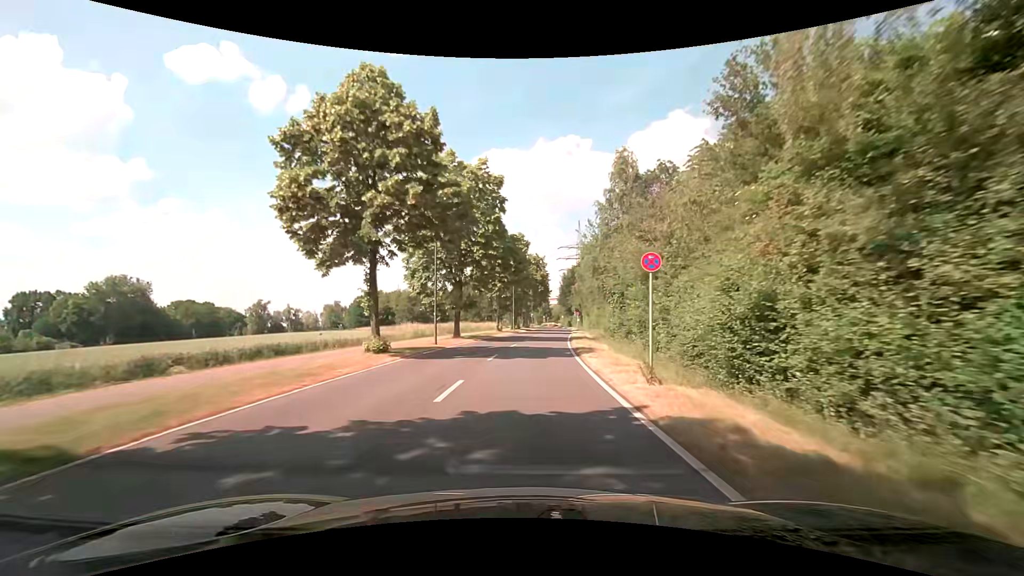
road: secondary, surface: asphalt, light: Day
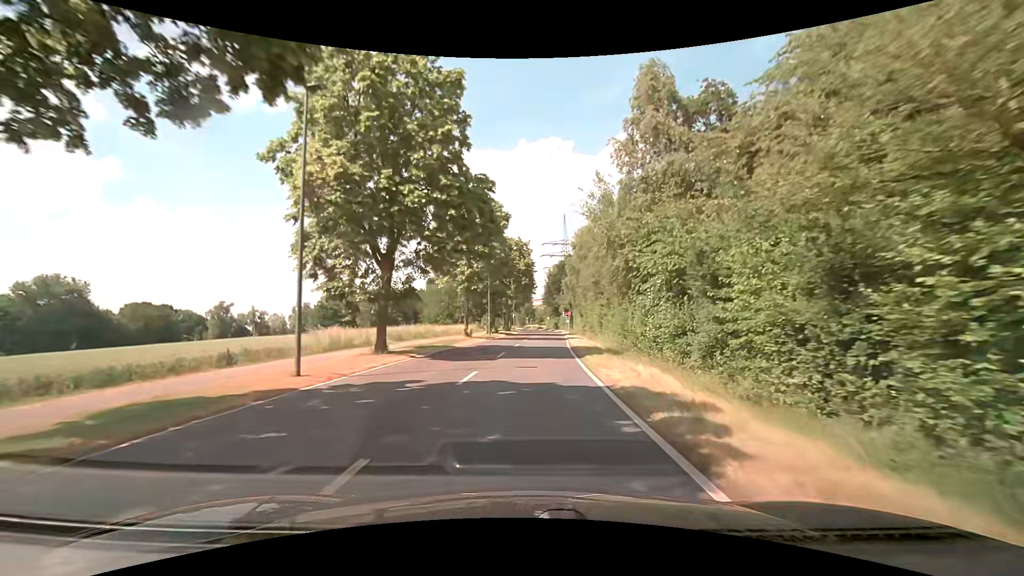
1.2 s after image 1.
(+0.1, +15.1) m; +1°
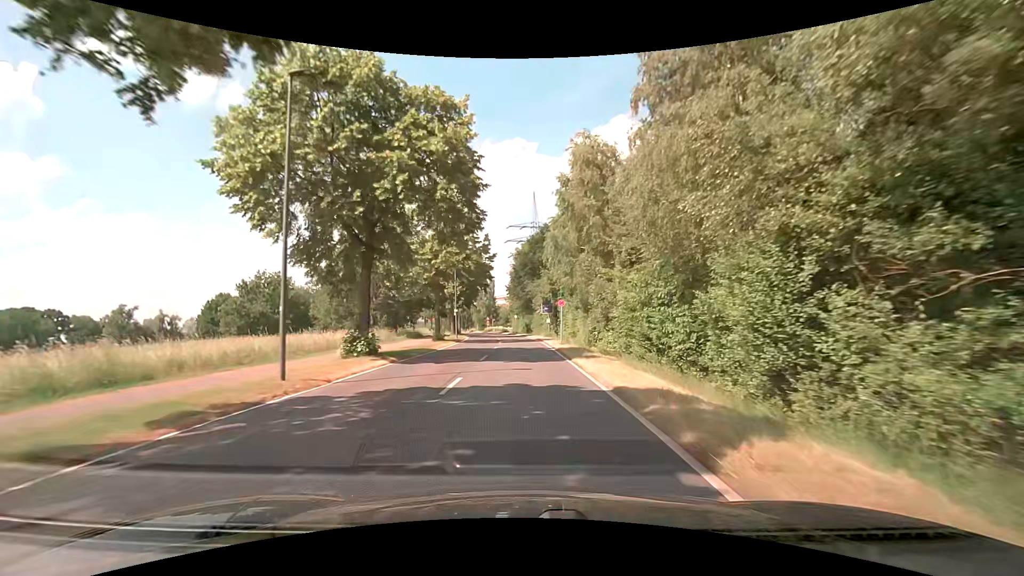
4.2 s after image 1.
(+1.4, +36.4) m; +4°
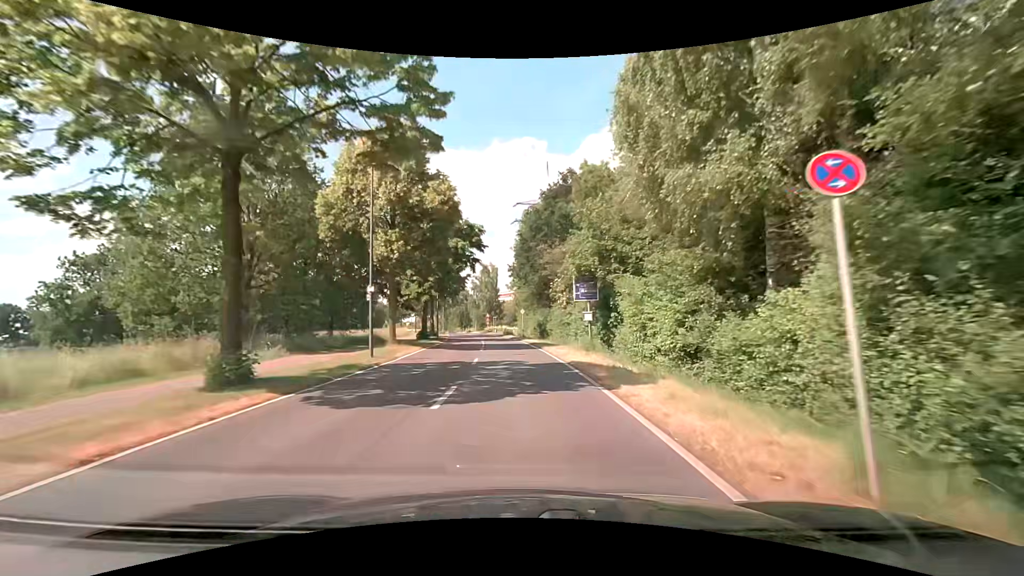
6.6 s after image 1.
(0.0, +28.2) m; -1°
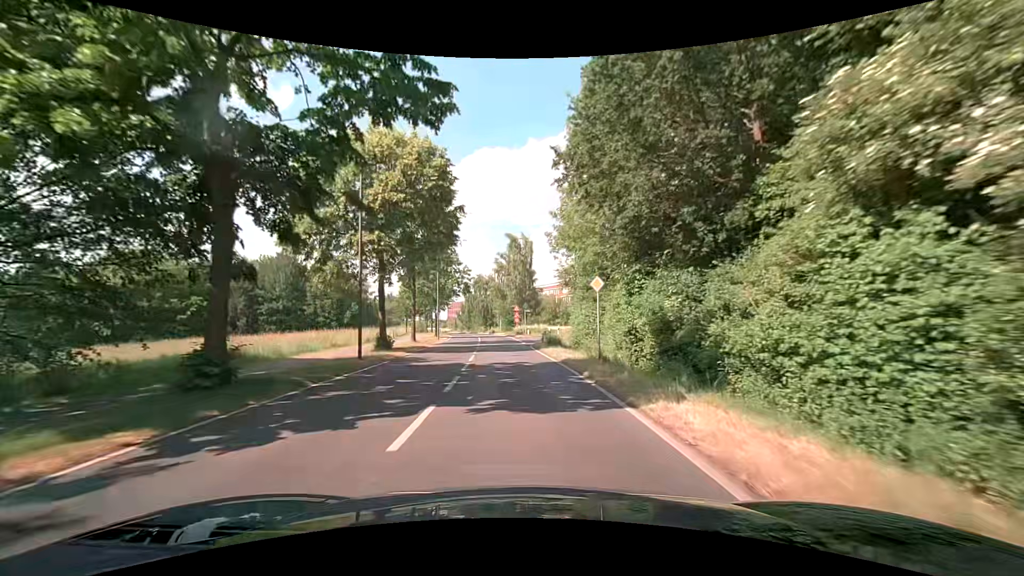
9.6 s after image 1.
(-1.2, +33.7) m; -4°
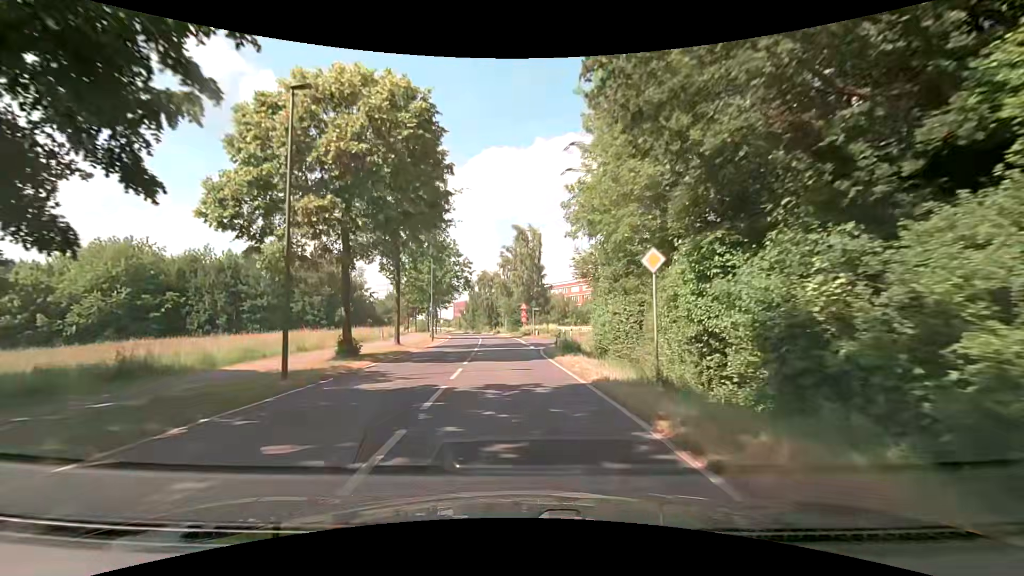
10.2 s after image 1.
(0.0, +6.6) m; -1°
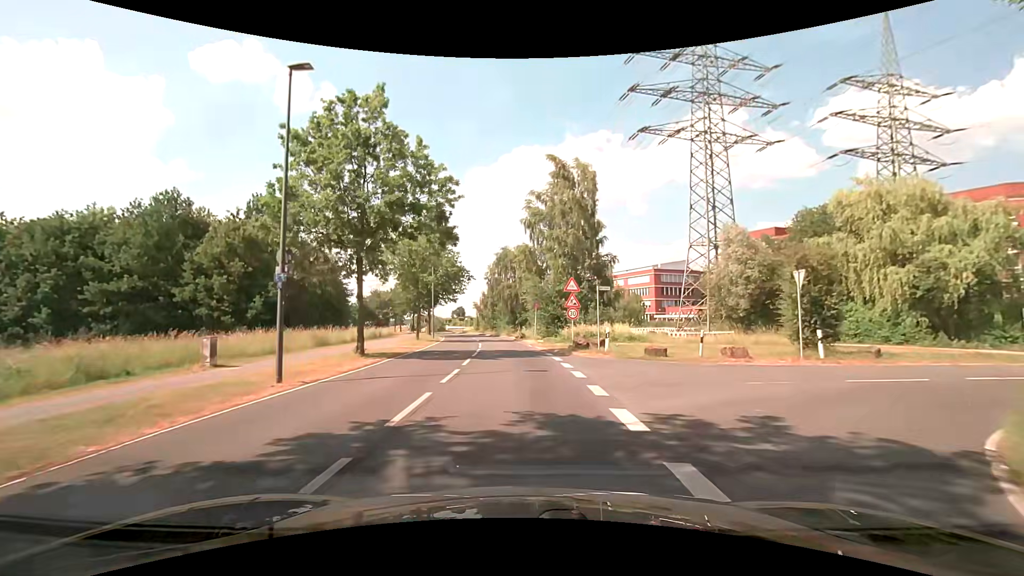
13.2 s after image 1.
(-0.6, +28.2) m; -3°
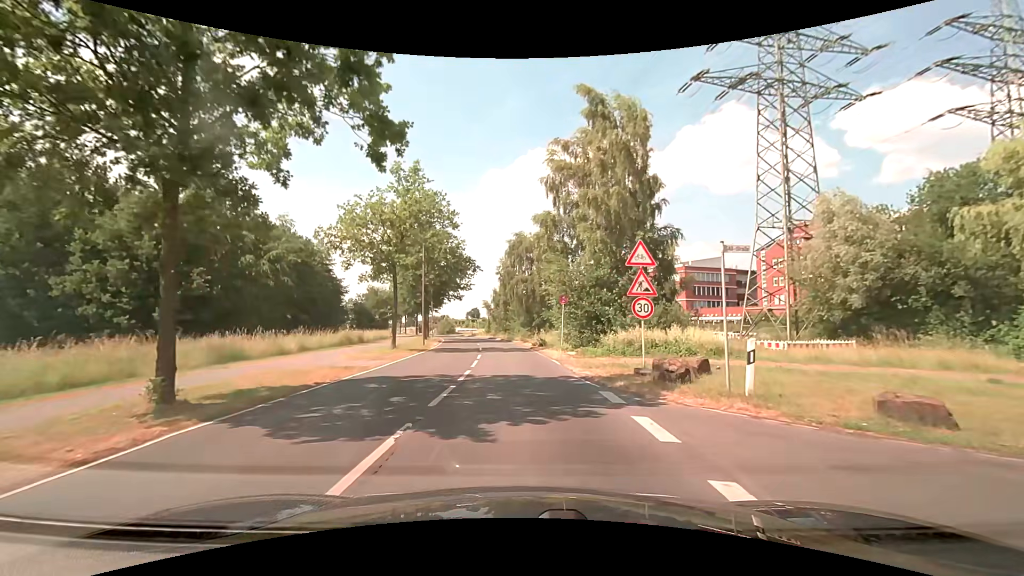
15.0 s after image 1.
(-0.2, +12.1) m; -2°
(0, +10) (0, +20) (-1, +30) (-2, +40) (-3, +50) (-5, +60) (-7, +70) (-9, +79) (-12, +89) (-14, +99) m
